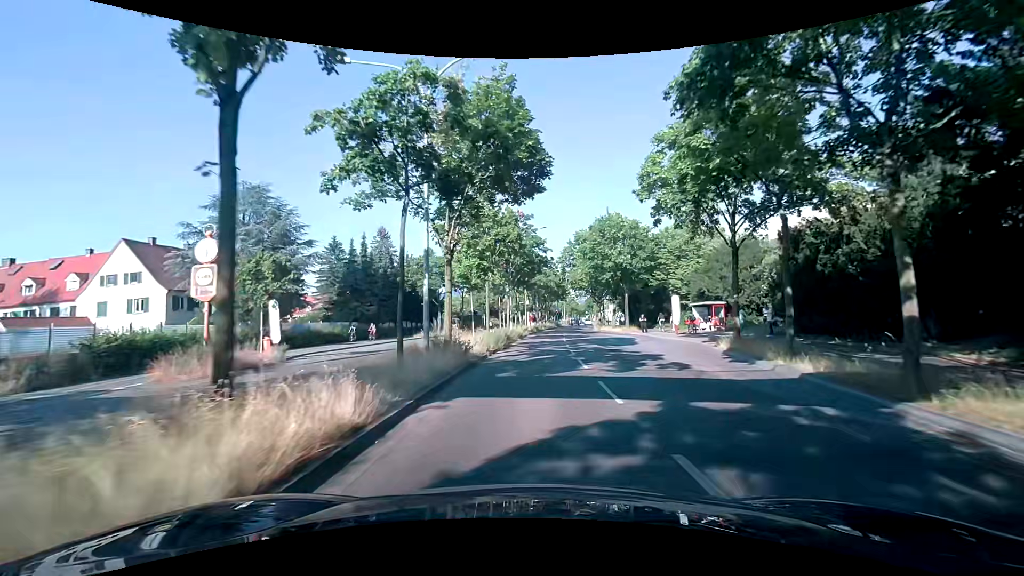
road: primary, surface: asphalt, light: Day
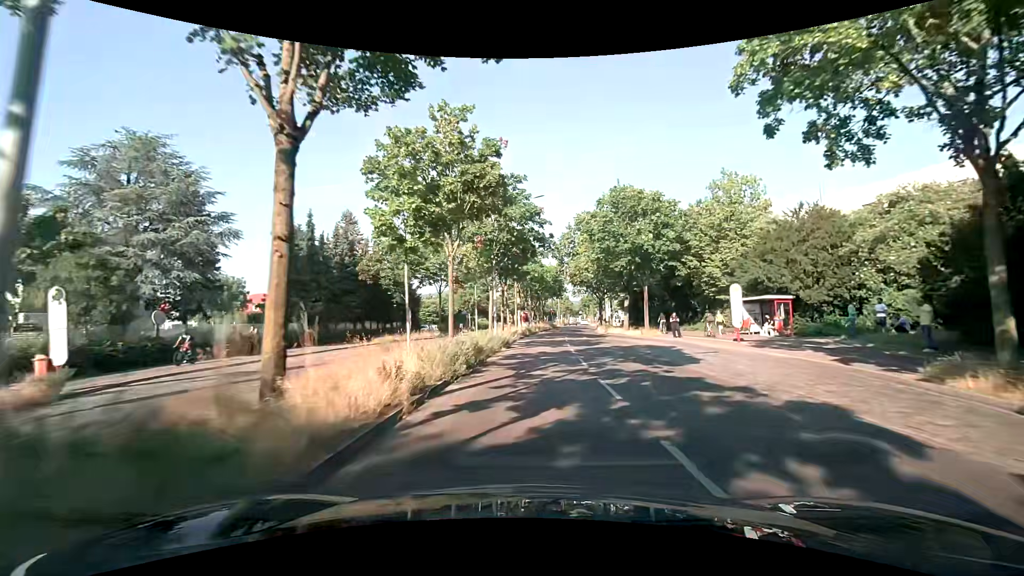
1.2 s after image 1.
(+0.1, +11.6) m; +1°
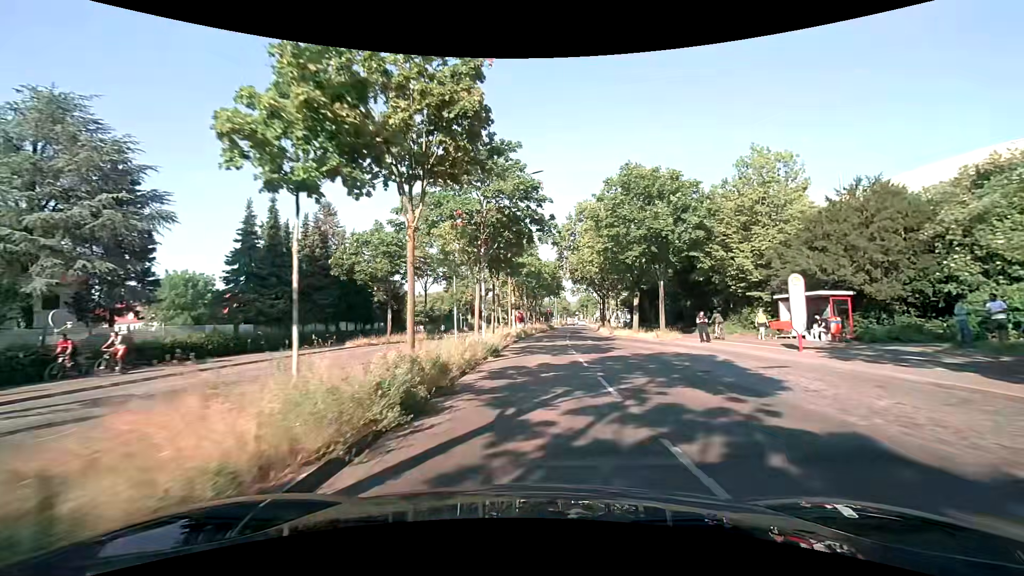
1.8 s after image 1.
(+0.1, +5.8) m; +1°
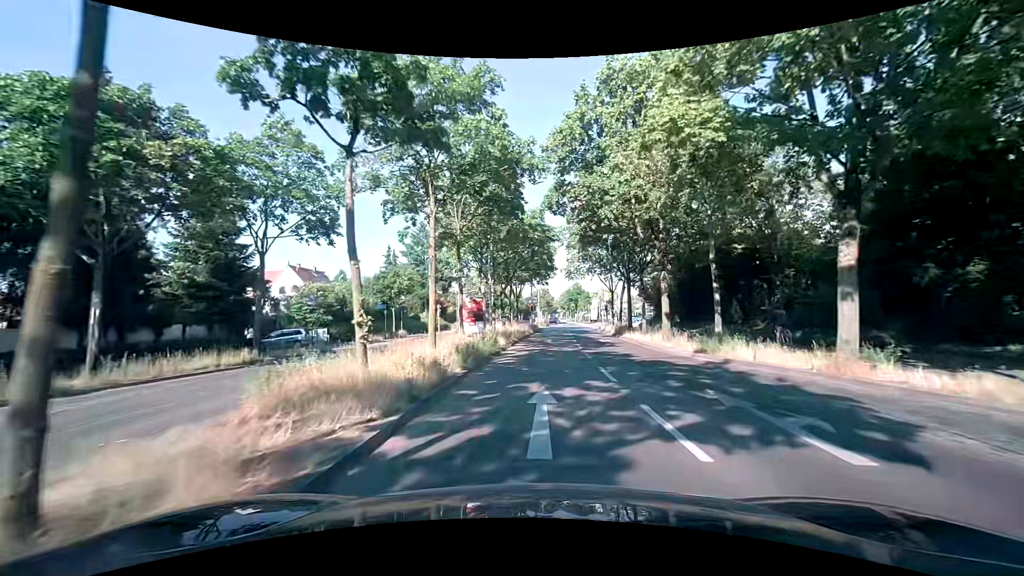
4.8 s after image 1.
(+0.7, +28.1) m; +2°
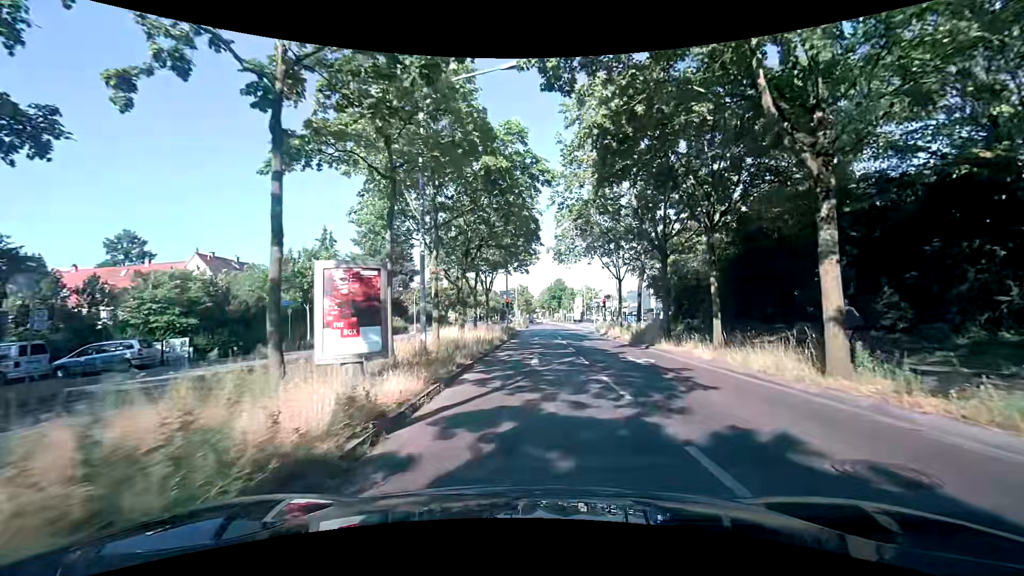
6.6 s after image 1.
(+0.3, +14.4) m; +3°
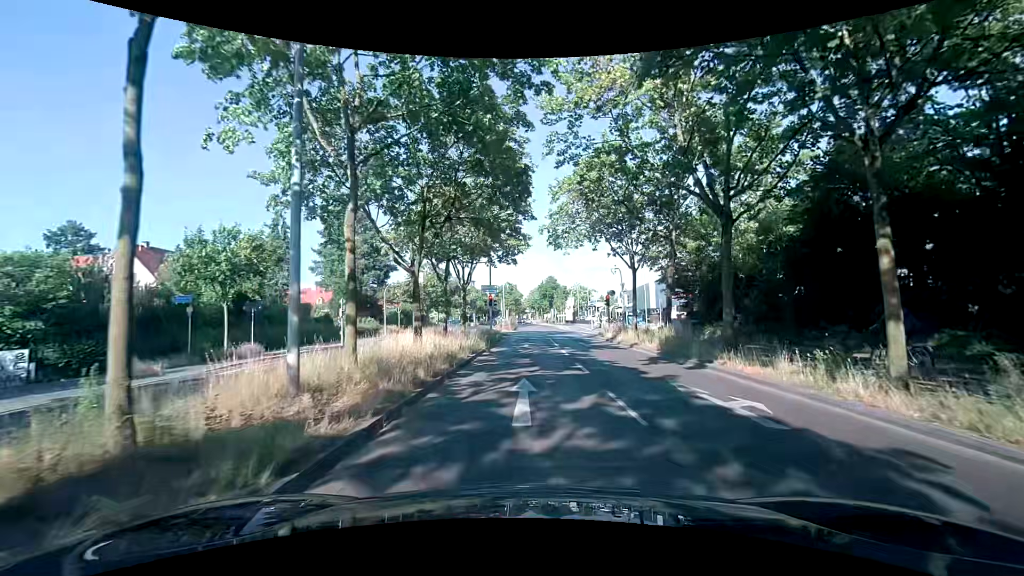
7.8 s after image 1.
(+0.1, +8.0) m; 0°
